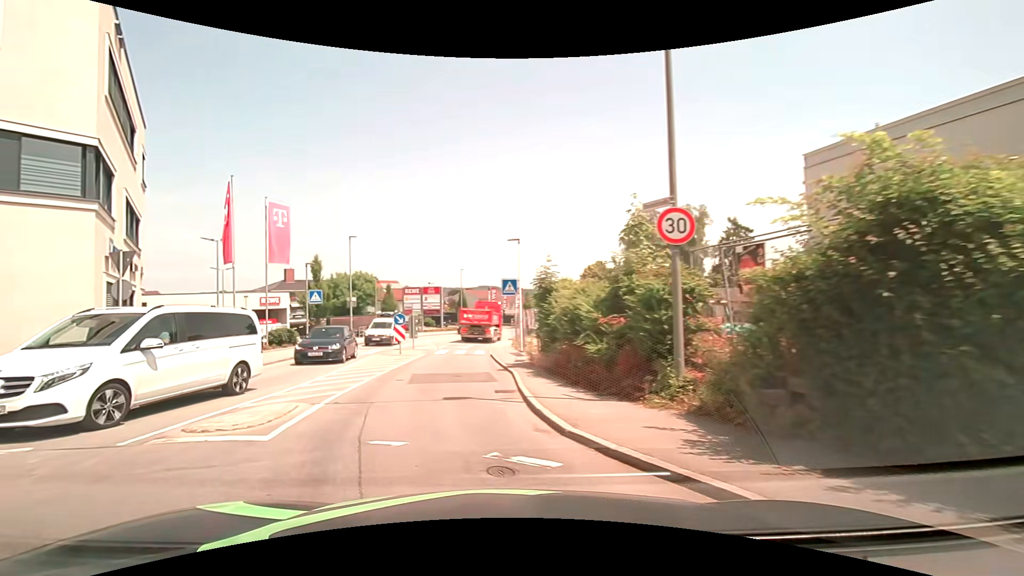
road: tertiary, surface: asphalt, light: Day
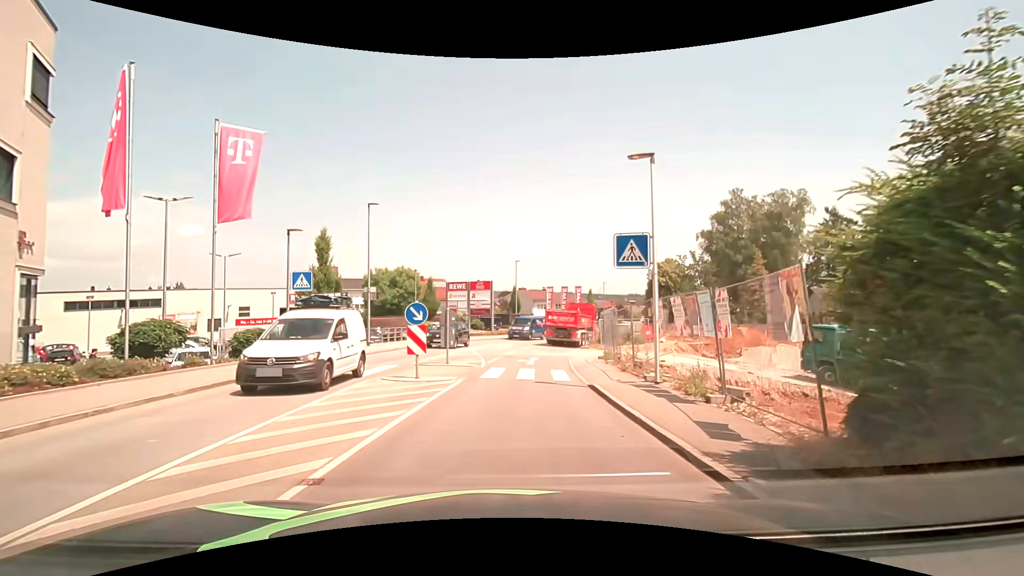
(-1.5, +11.9) m; -6°
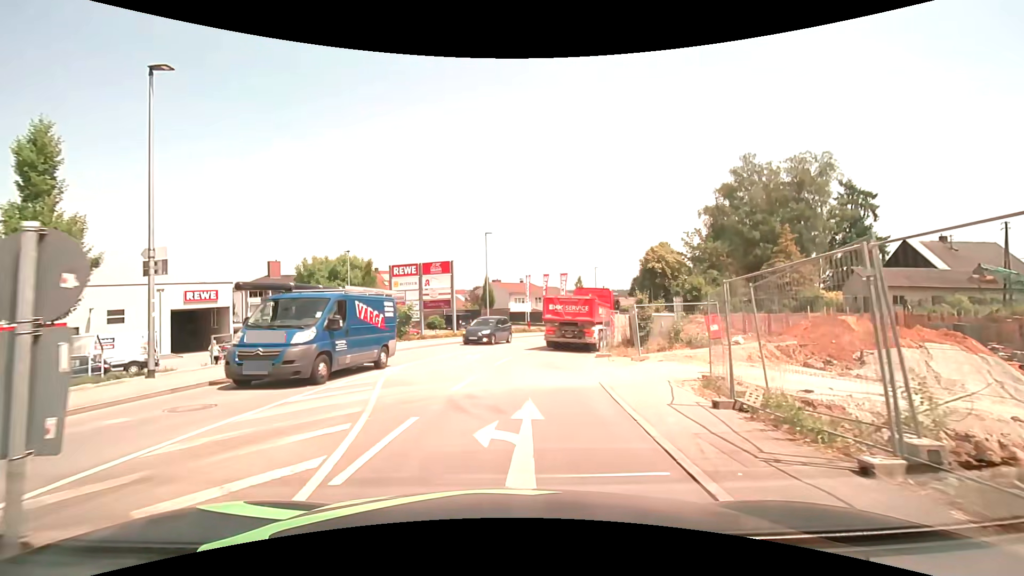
(+0.5, +15.2) m; +3°
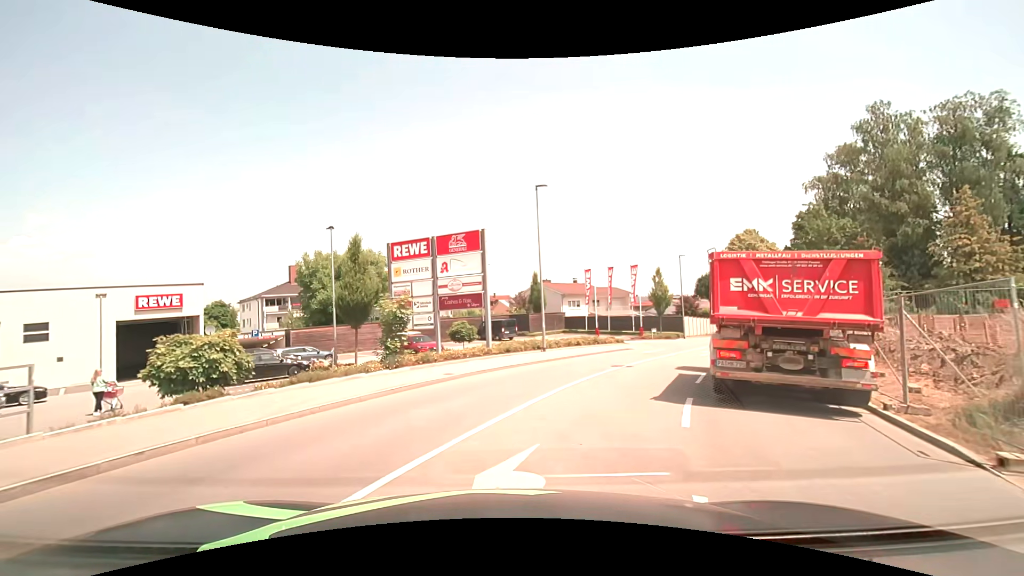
(-1.0, +15.0) m; -6°
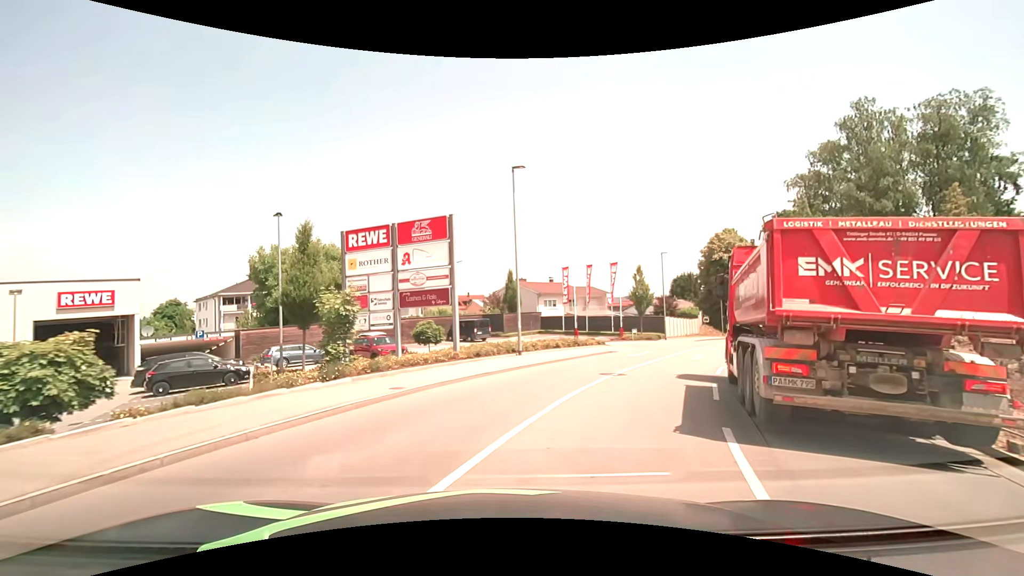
(+0.1, +3.0) m; +3°
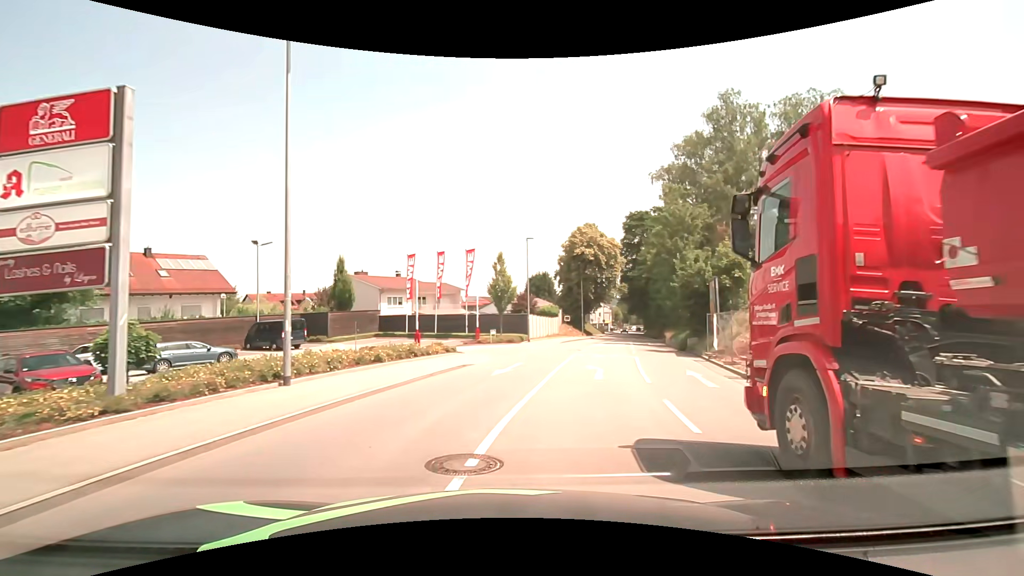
(+1.5, +9.7) m; +18°
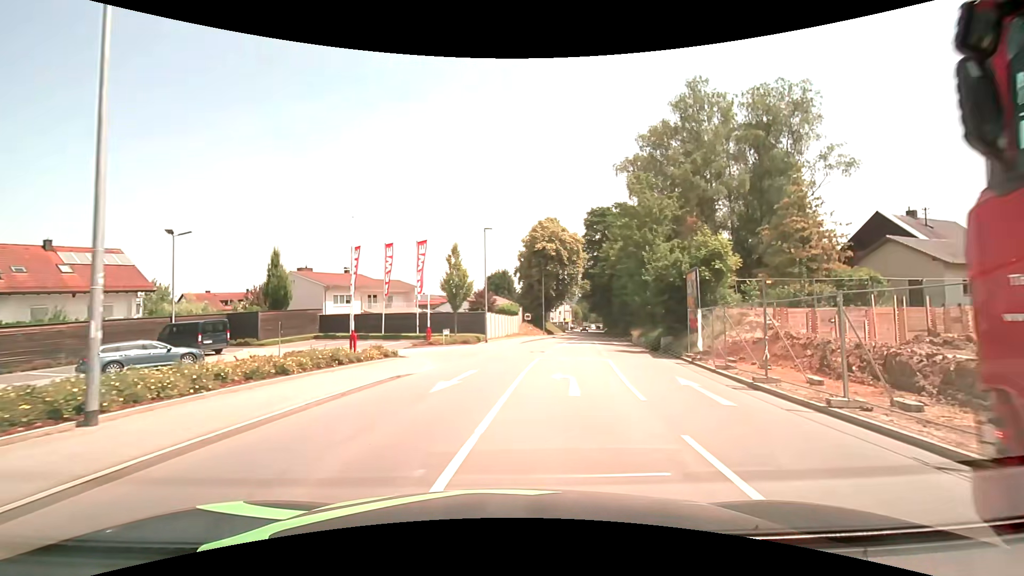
(+0.1, +3.6) m; +4°
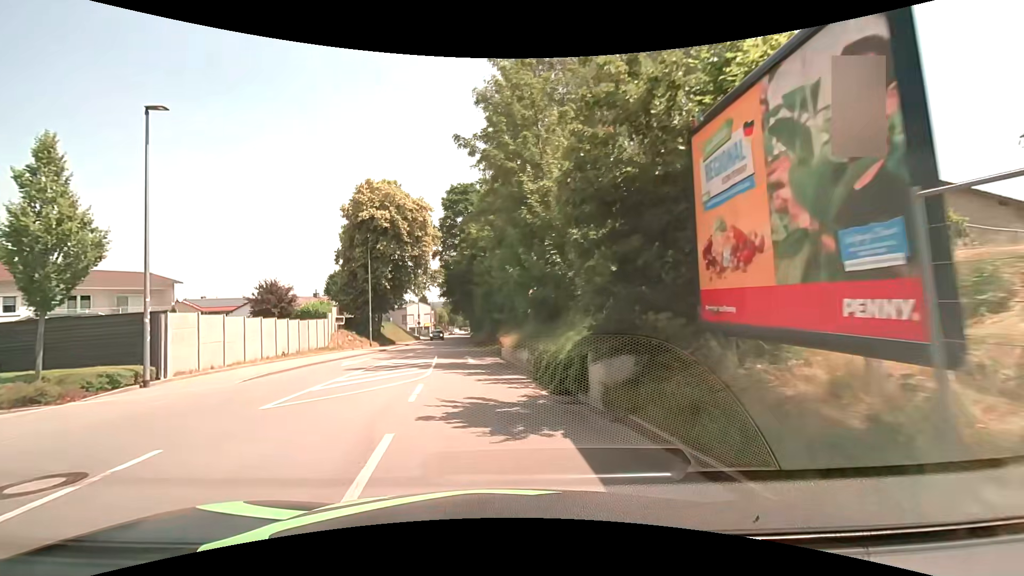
(+4.3, +19.2) m; +15°
(-1, +10) (-2, +20) (-3, +30) (-4, +40) (-5, +50) (-6, +60) (-6, +70) (-7, +80) (-8, +90) (-9, +100) m
